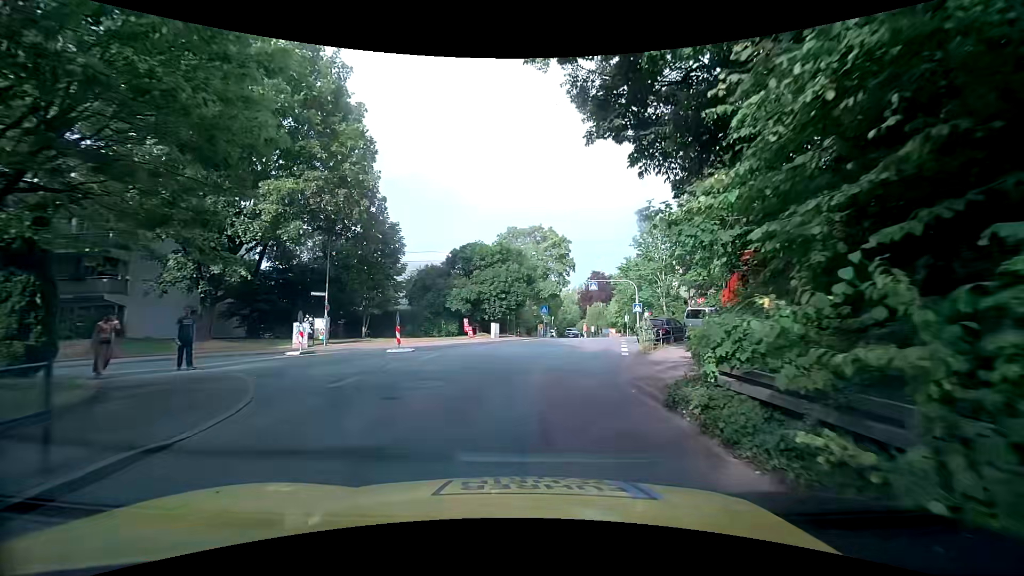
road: tertiary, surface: asphalt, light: Day
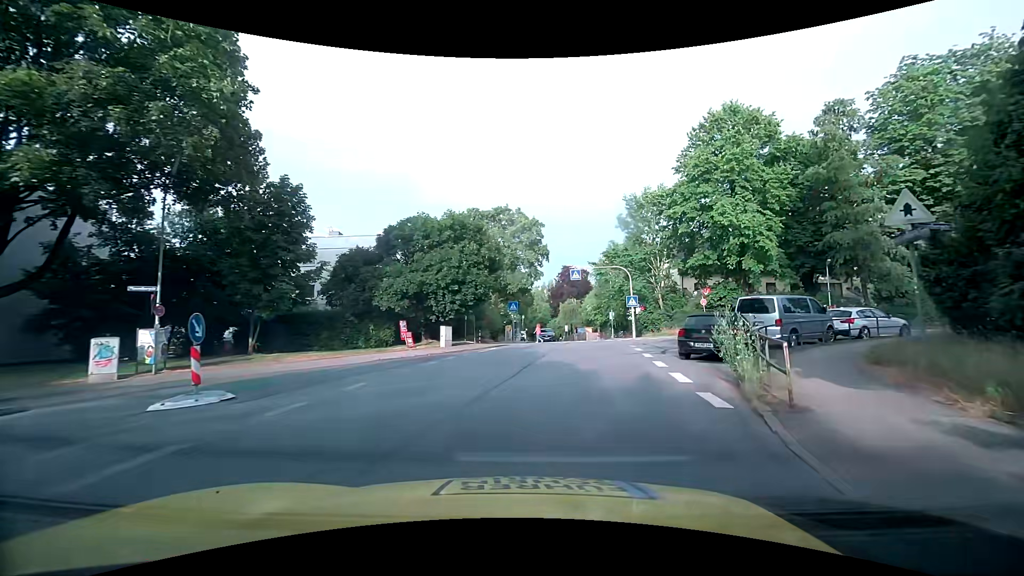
(-0.3, +11.7) m; +1°
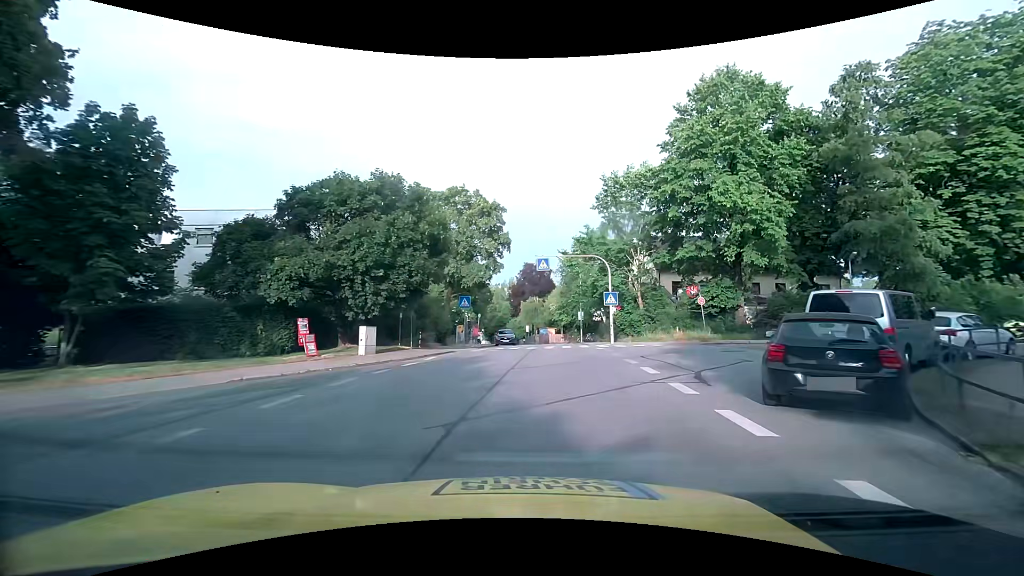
(+0.3, +7.8) m; +3°
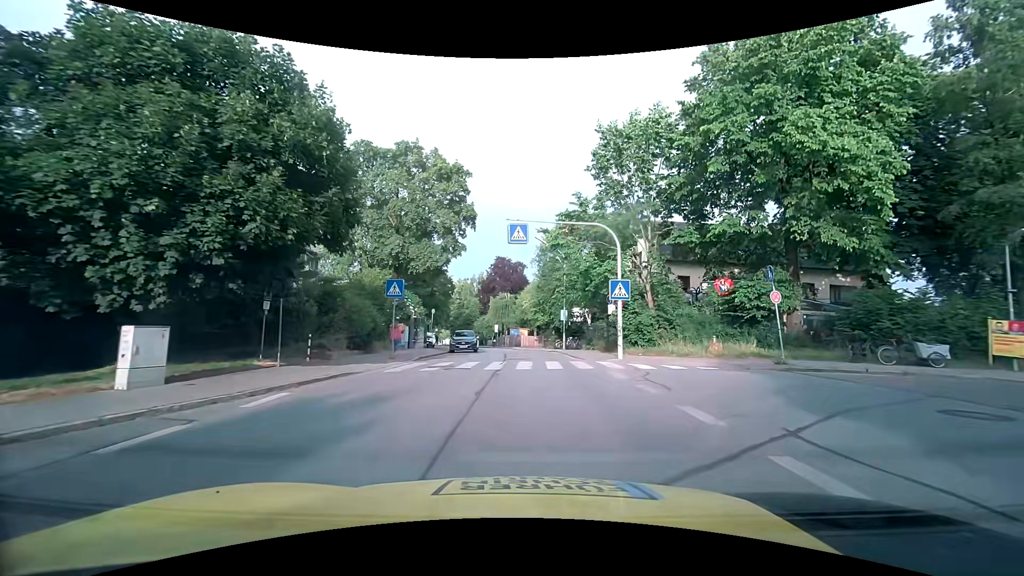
(+0.5, +11.4) m; +4°
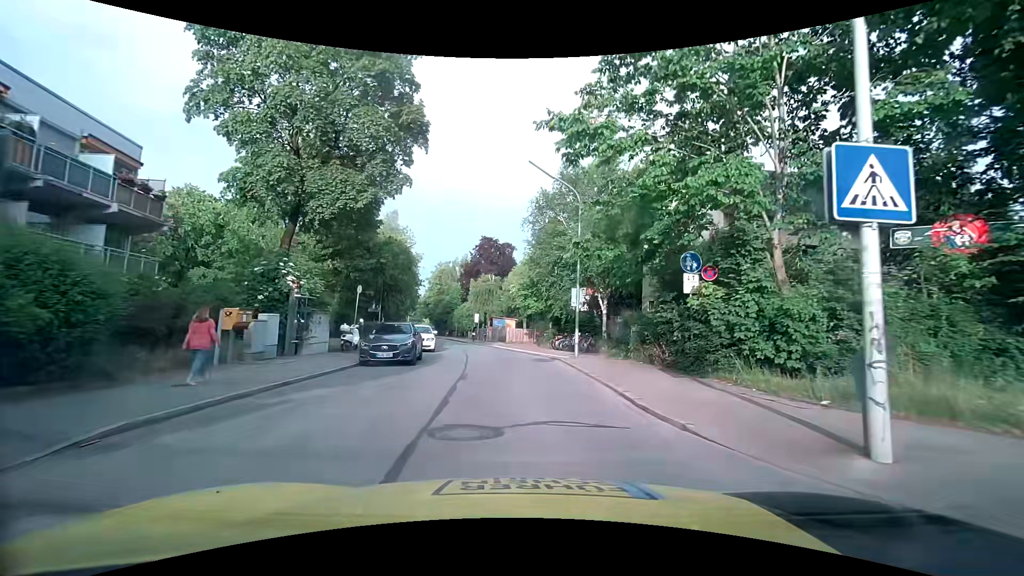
(+0.4, +15.8) m; +2°
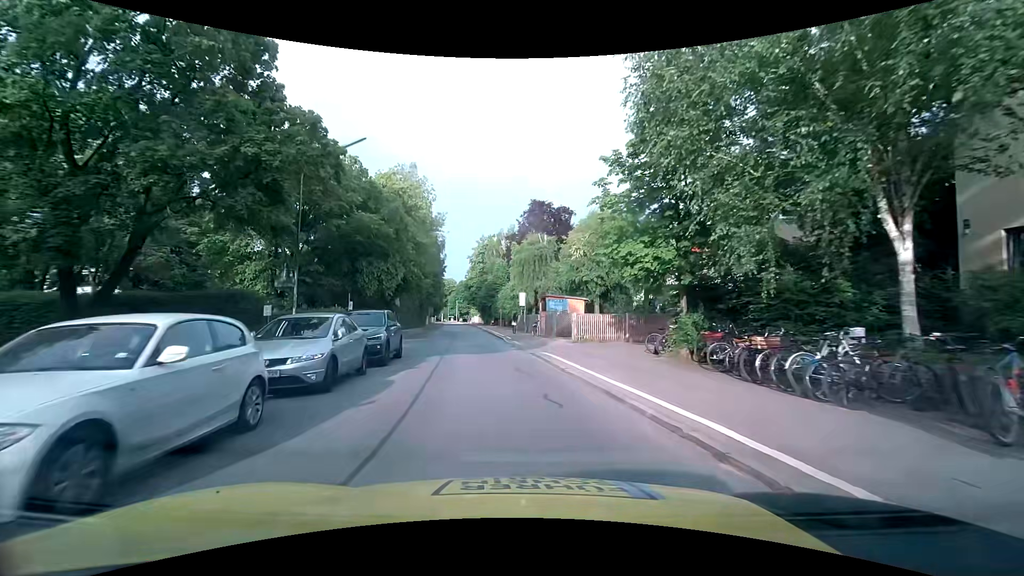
(-0.9, +23.5) m; -6°
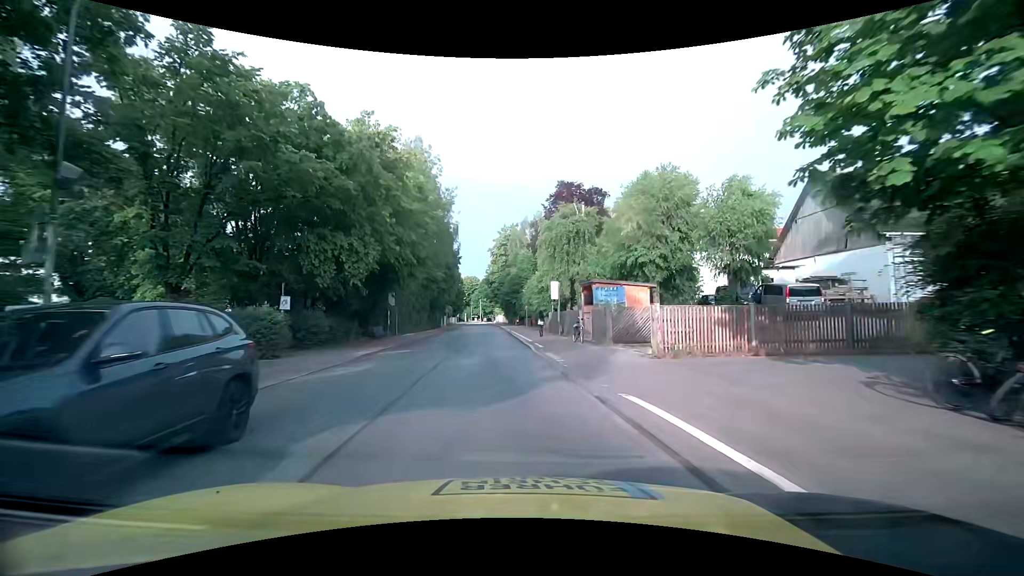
(-0.5, +11.2) m; -4°
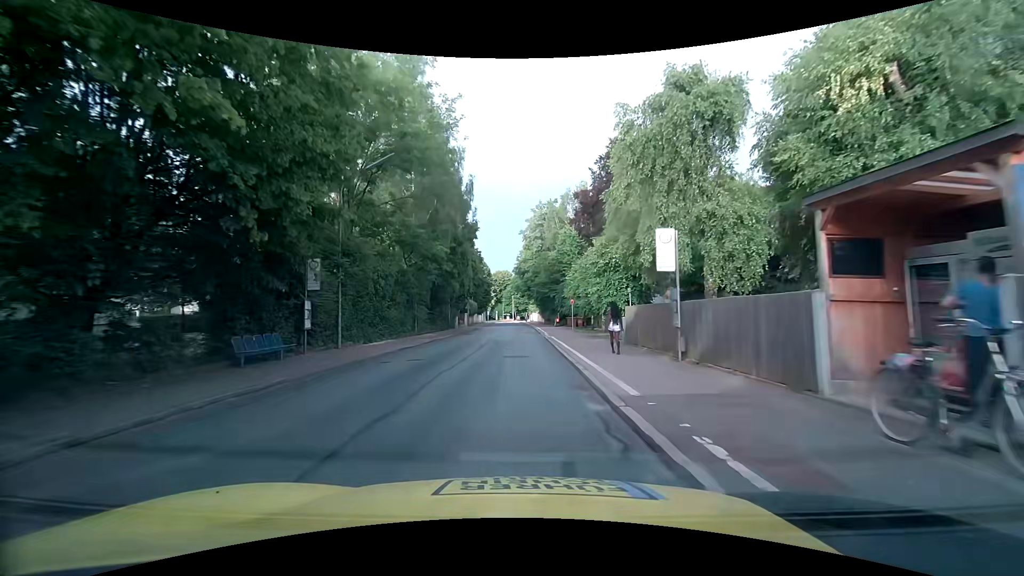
(-0.5, +18.9) m; -4°
(0, +10) (0, +20) (-1, +30) (-1, +40) (-1, +50) (-1, +60) (-1, +70) (-2, +80) (-2, +90) (-2, +100) m
